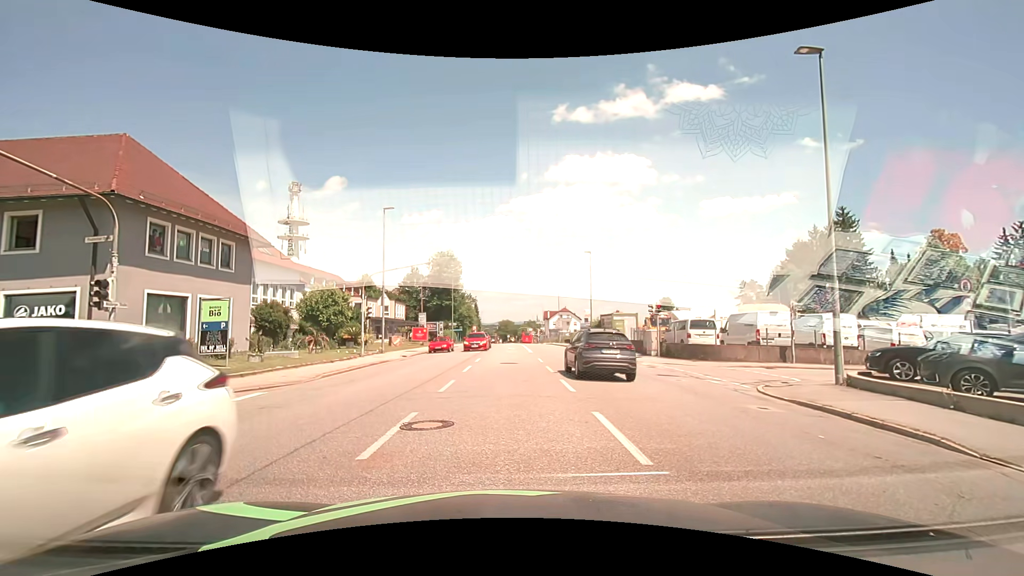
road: tertiary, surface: asphalt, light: Day
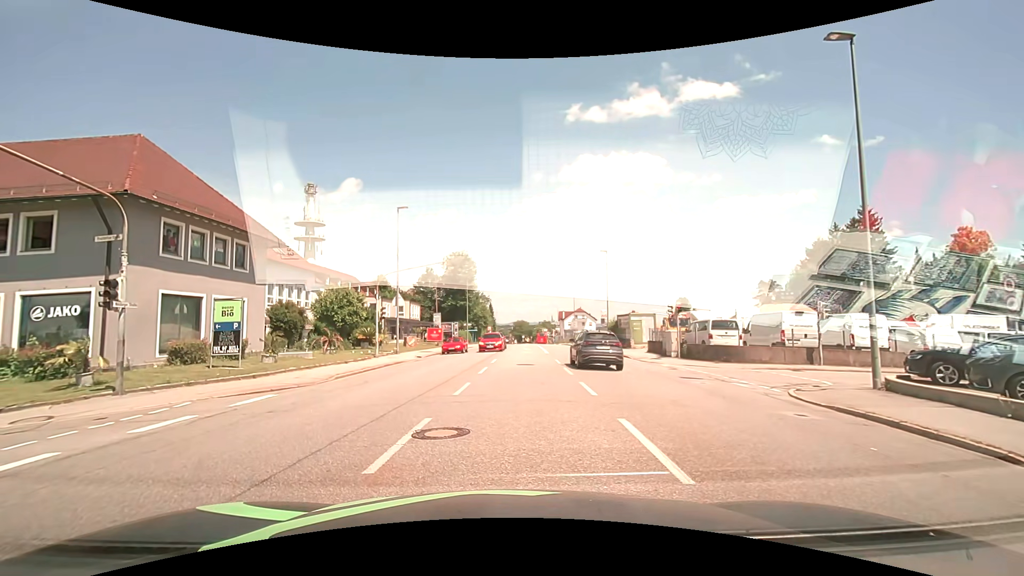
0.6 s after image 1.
(0.0, +0.6) m; 0°
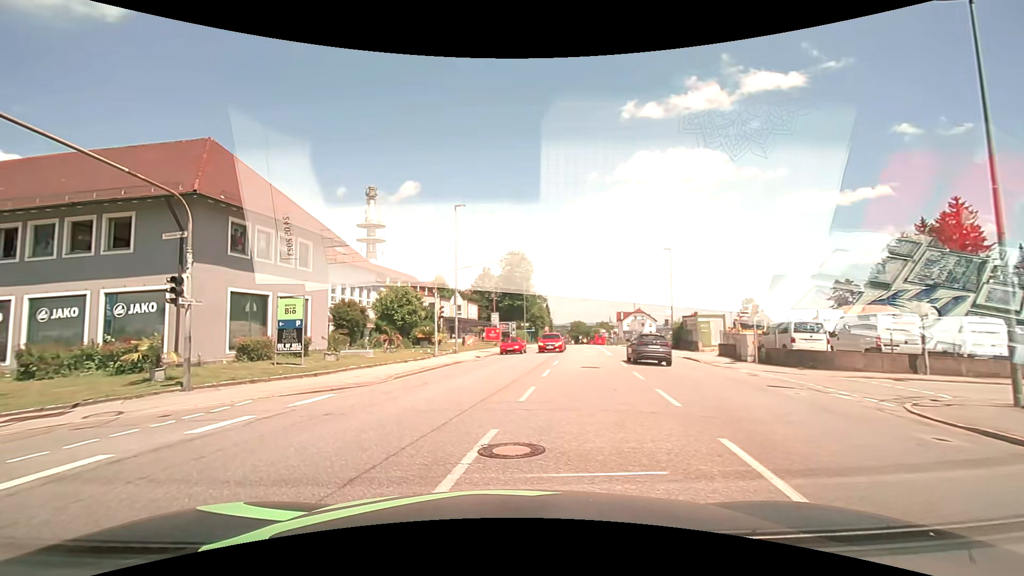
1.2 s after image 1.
(0.0, +1.1) m; -7°
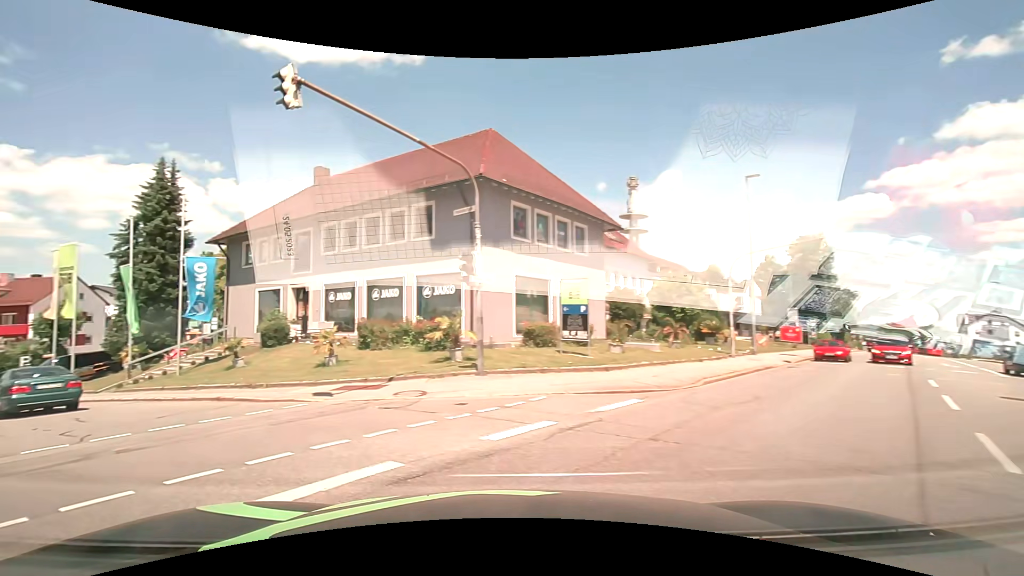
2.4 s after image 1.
(-0.9, +3.5) m; -28°
